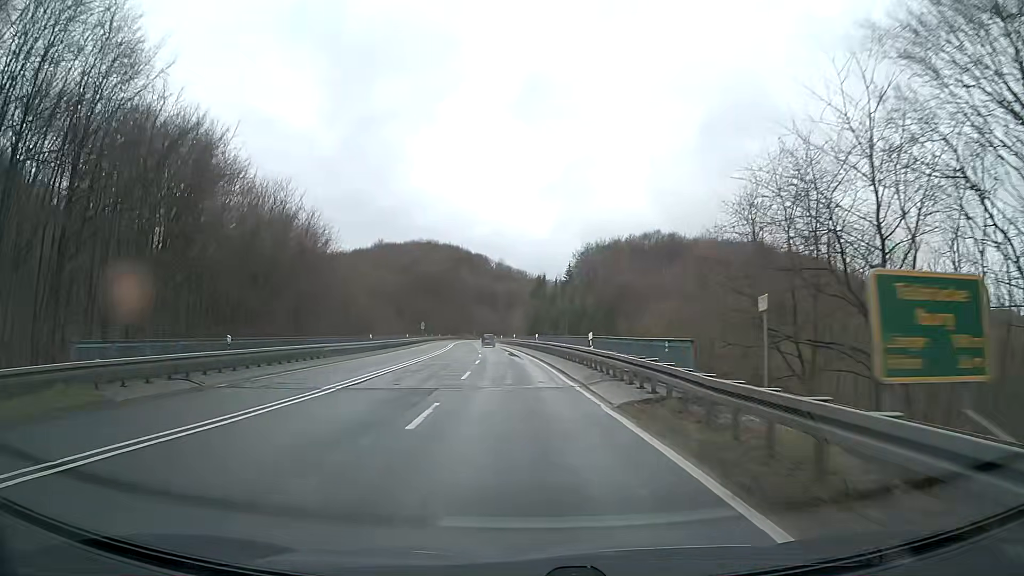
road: primary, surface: asphalt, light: Day
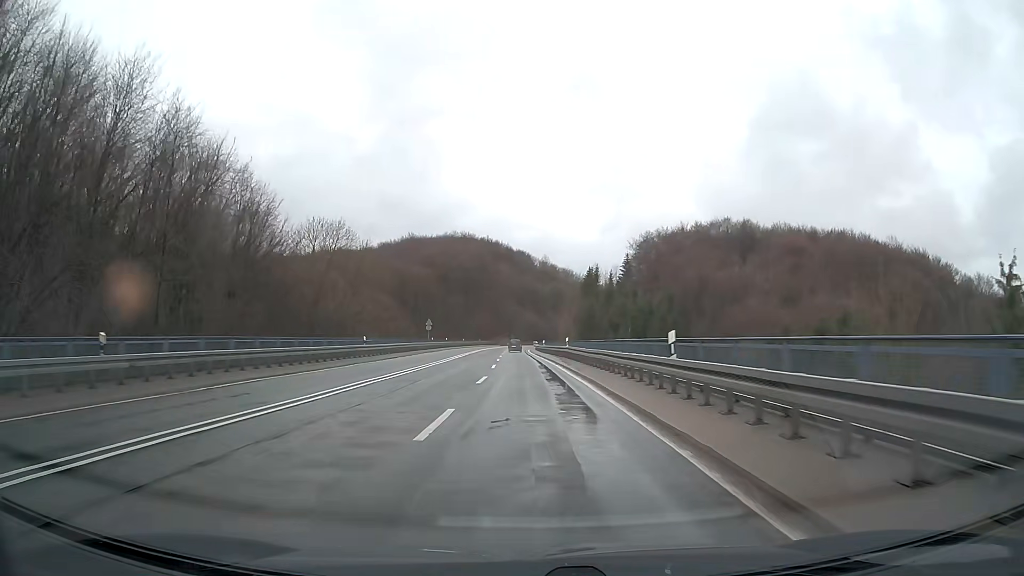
(-1.3, +37.6) m; -4°
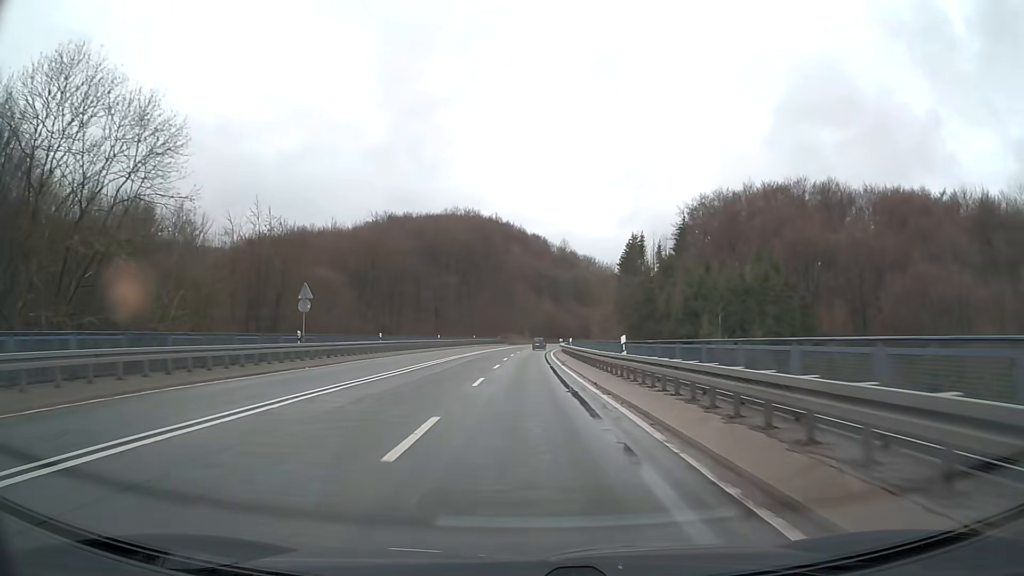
(-0.8, +50.1) m; -1°
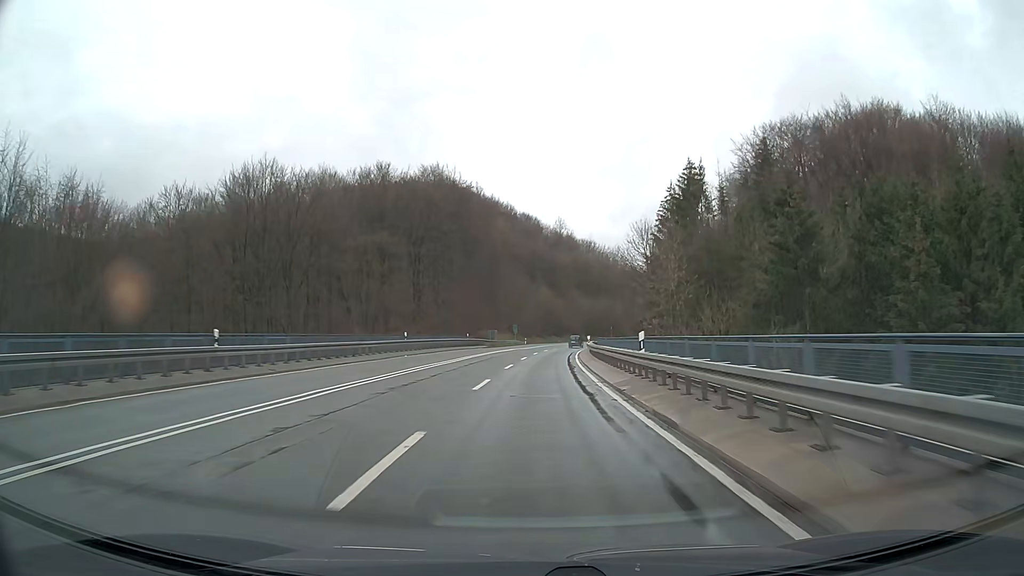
(-0.1, +50.2) m; +1°
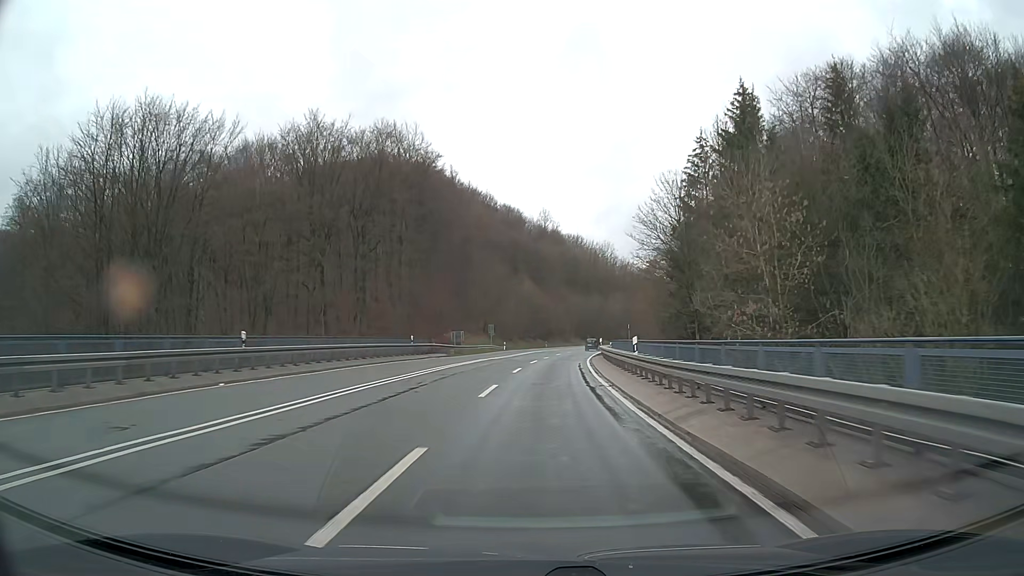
(+0.3, +25.1) m; +1°
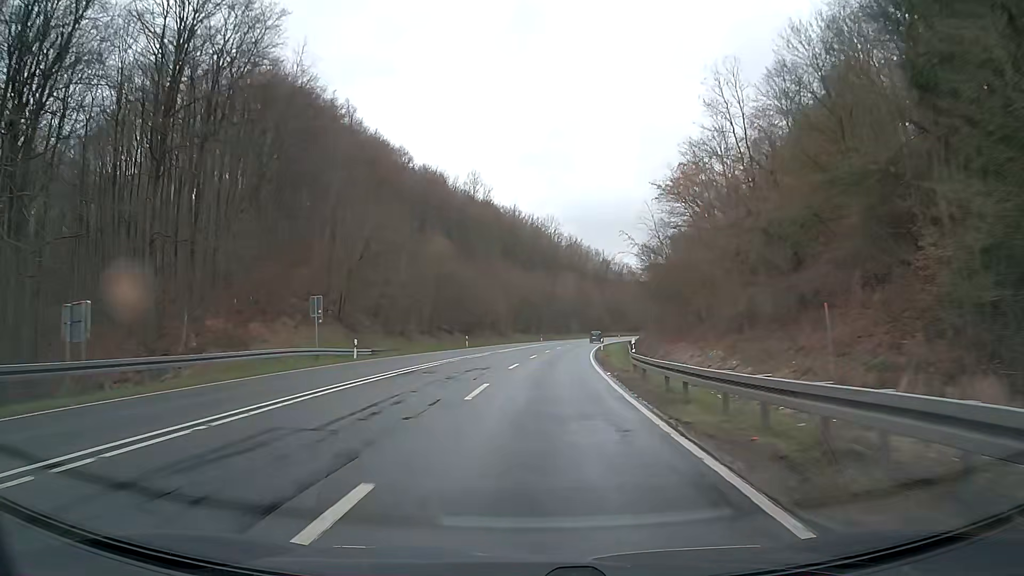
(+2.4, +50.1) m; +6°
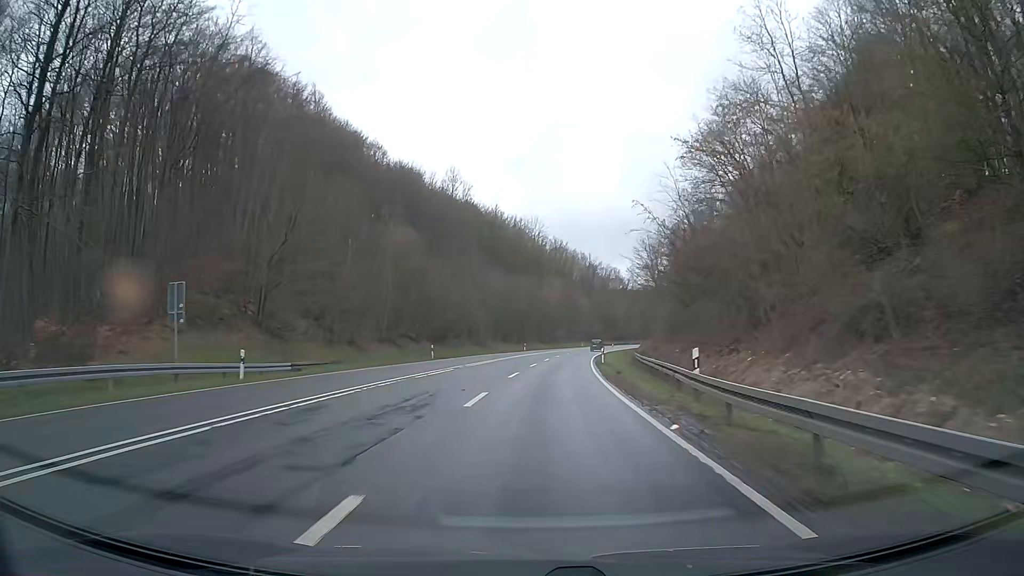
(+0.2, +12.6) m; +1°
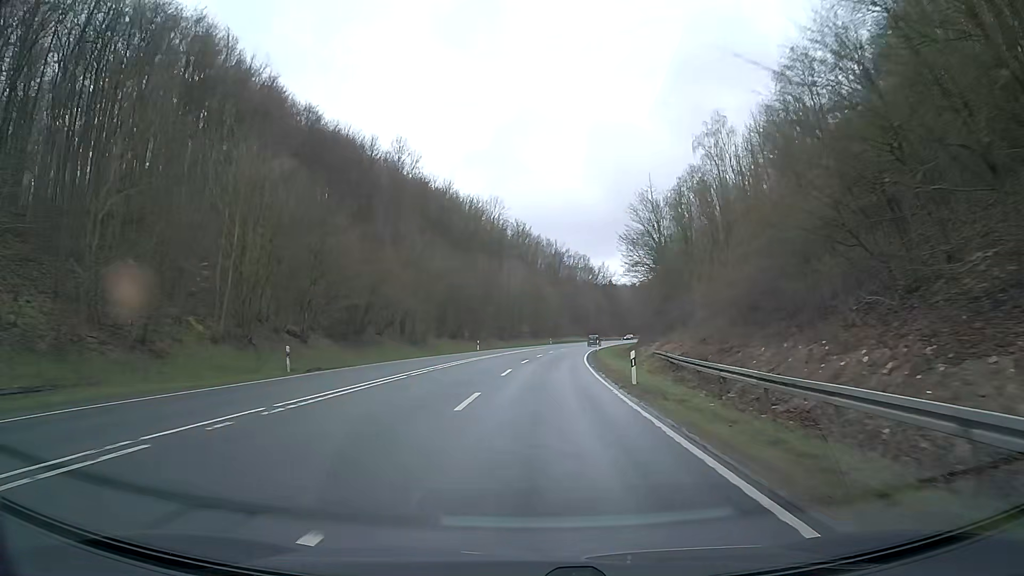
(+0.7, +25.1) m; +3°
(0, +10) (0, +20) (+1, +30) (+2, +40) (+3, +50) (+4, +60) (+5, +70) (+6, +80) (+8, +90) (+10, +99) m
